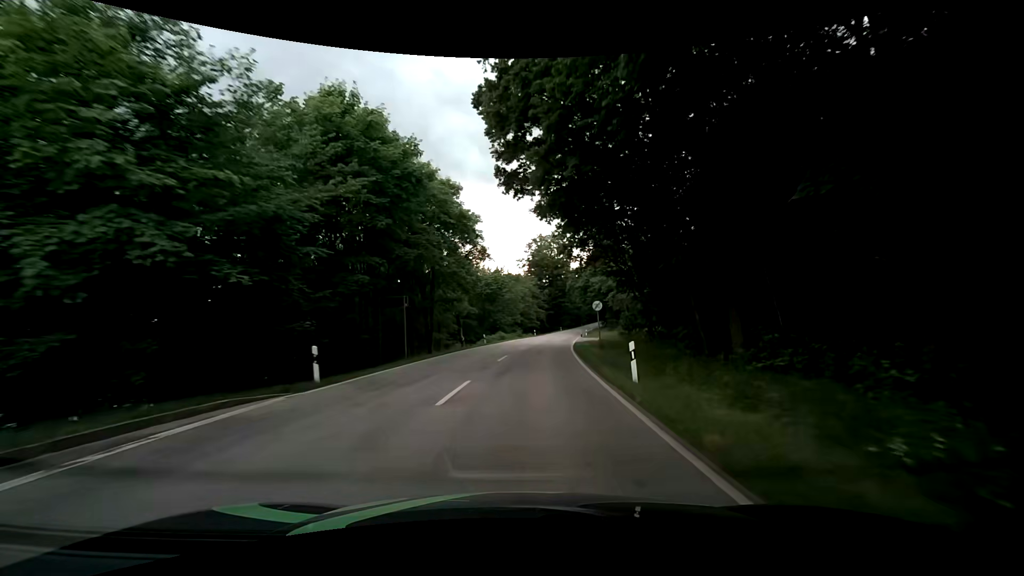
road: secondary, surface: asphalt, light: Day
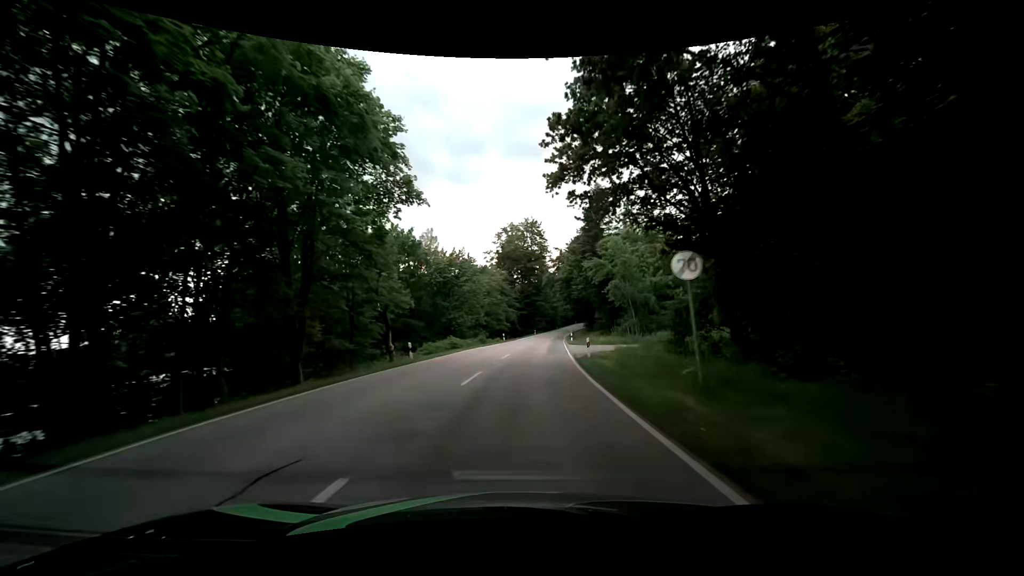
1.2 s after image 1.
(+0.6, +20.1) m; +3°
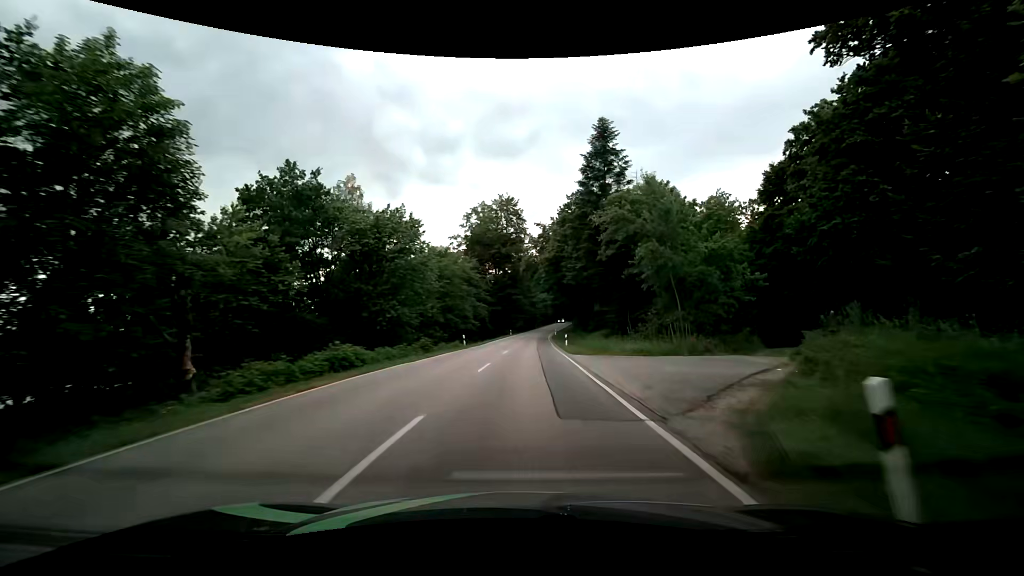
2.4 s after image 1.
(+0.7, +20.5) m; +3°
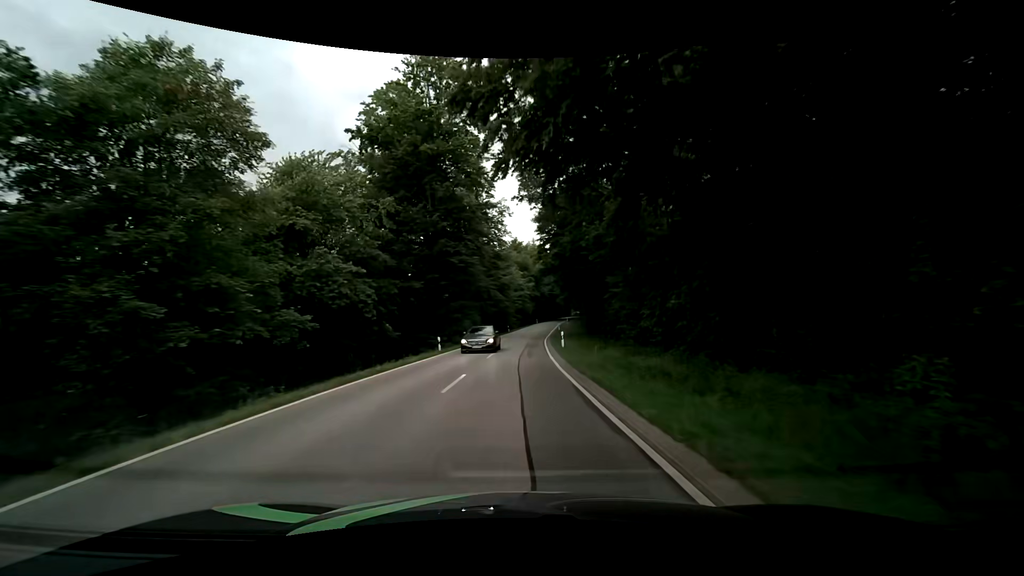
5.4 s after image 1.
(+2.0, +52.9) m; +3°
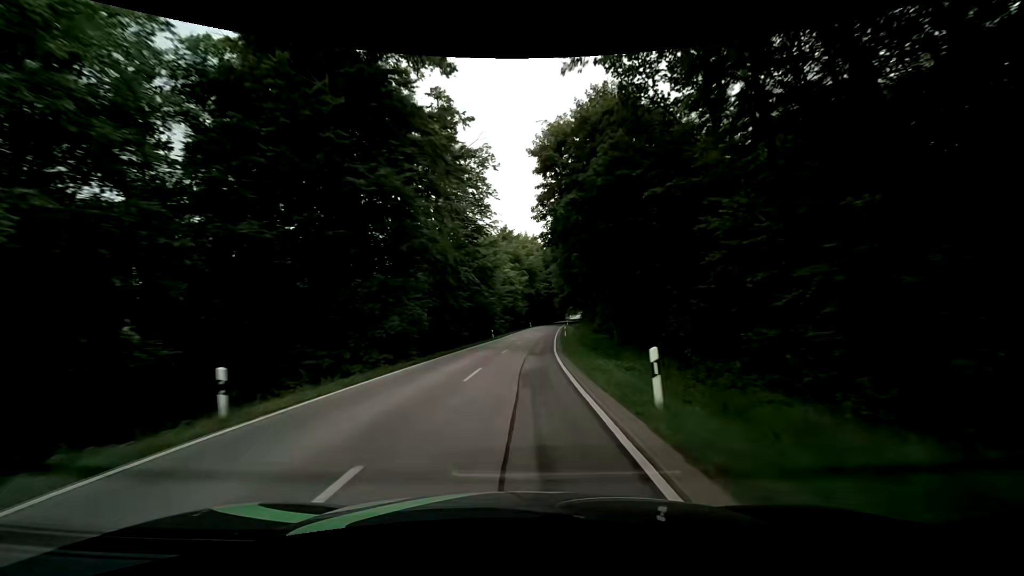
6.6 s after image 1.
(+0.2, +21.6) m; +2°
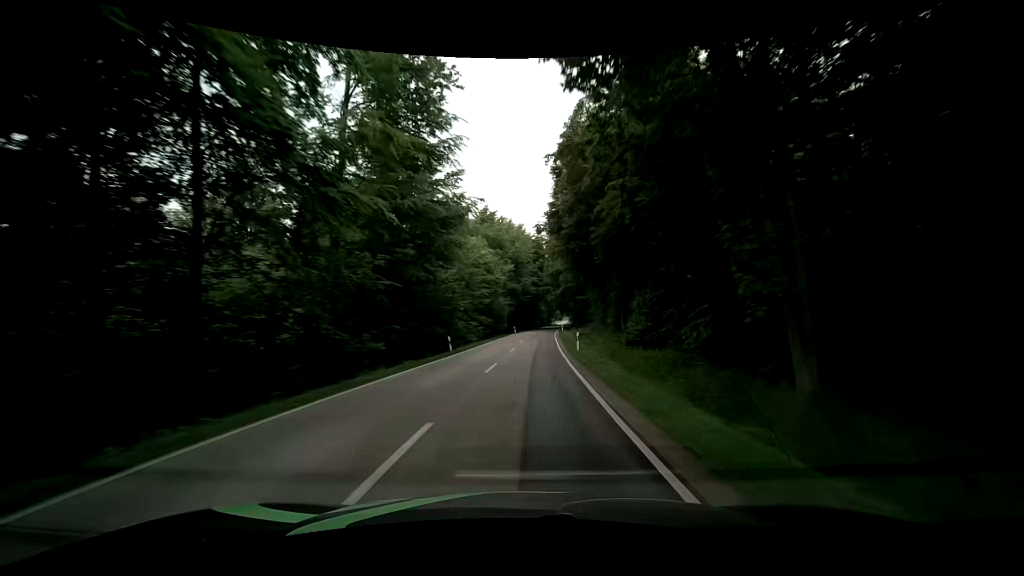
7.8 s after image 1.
(0.0, +21.6) m; +1°
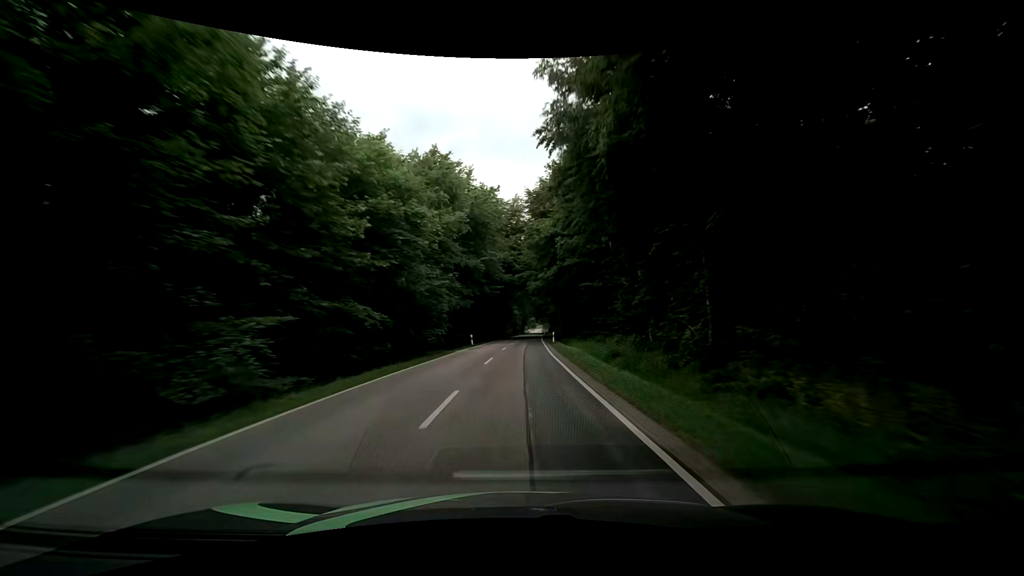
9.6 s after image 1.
(+0.7, +32.1) m; +3°
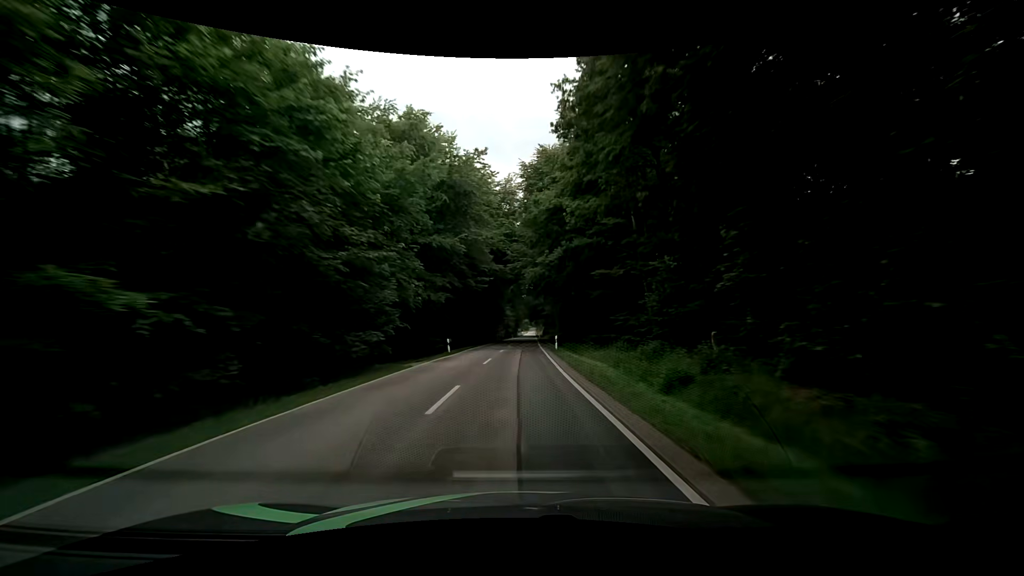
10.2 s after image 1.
(0.0, +10.7) m; 0°
(0, +10) (0, +20) (0, +30) (+1, +40) (+1, +50) (+1, +60) (+1, +70) (+2, +80) (+2, +90) (+2, +100) m
